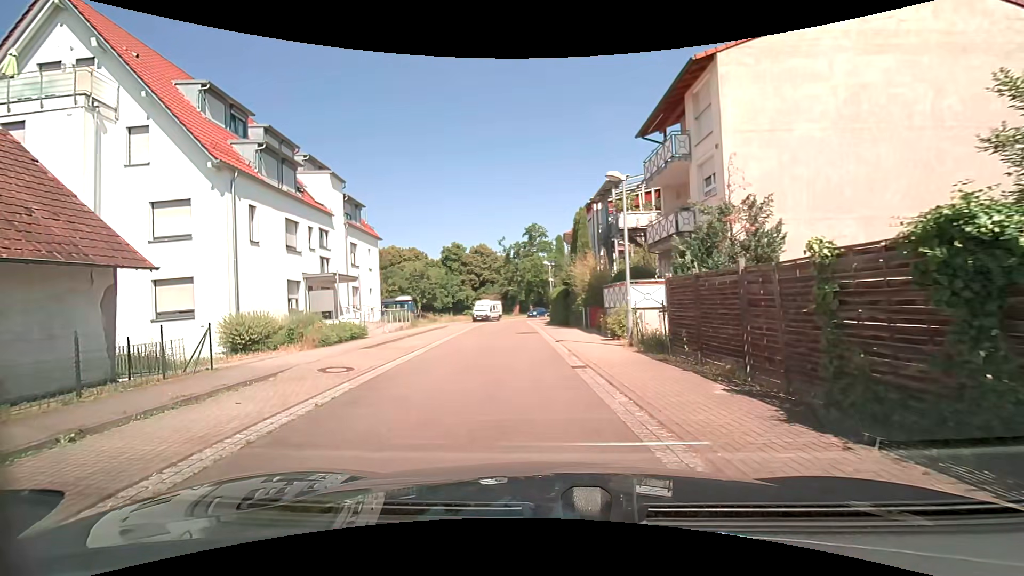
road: residential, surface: asphalt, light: Day
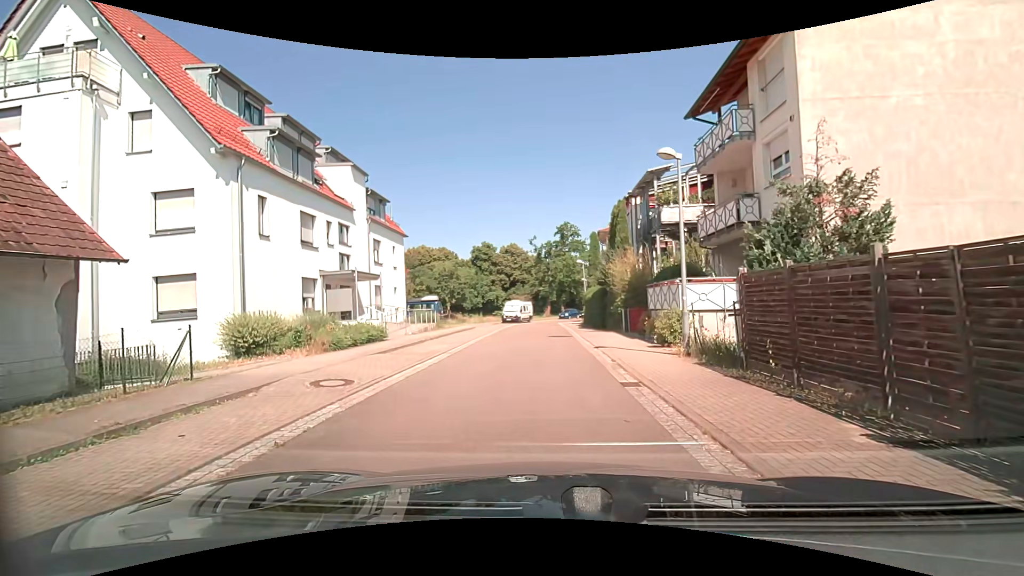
(0.0, +2.2) m; -1°
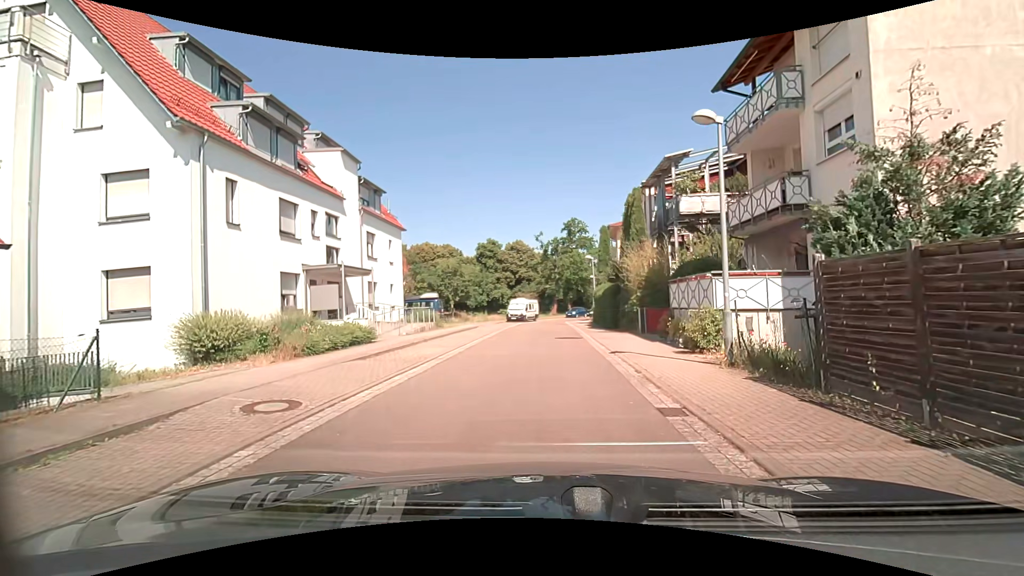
(0.0, +2.3) m; -1°
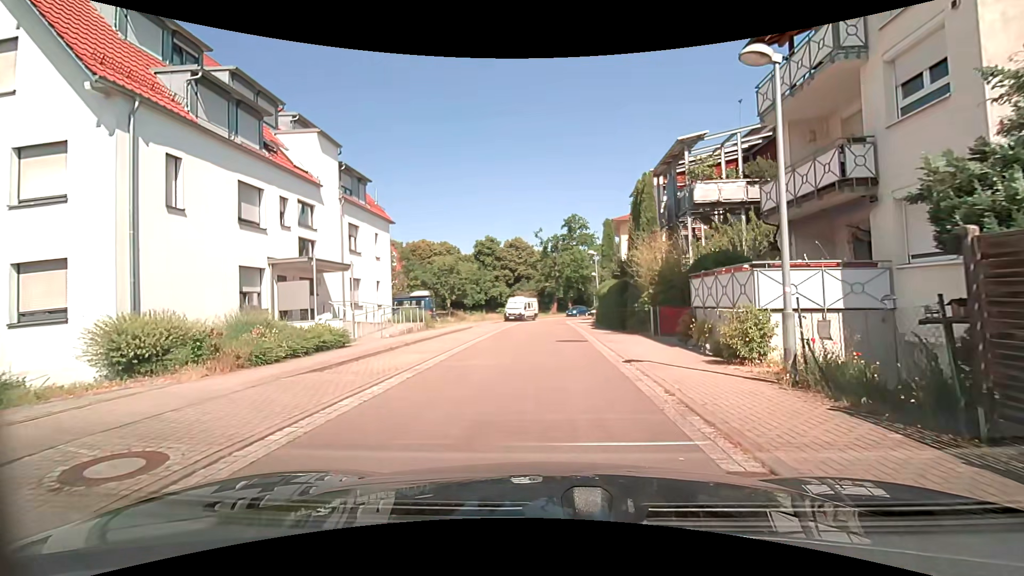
(0.0, +2.5) m; +1°
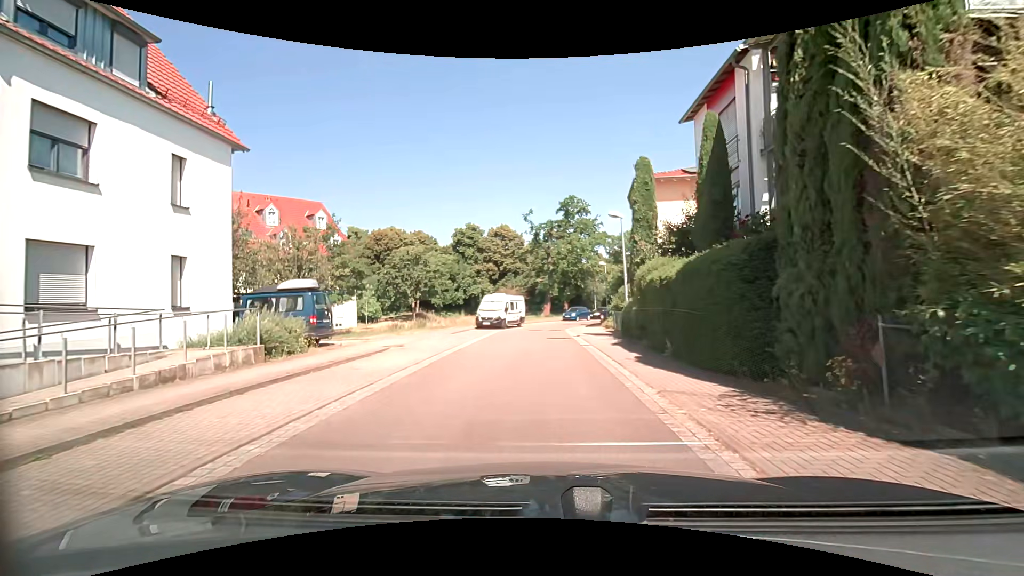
(0.0, +15.6) m; 0°
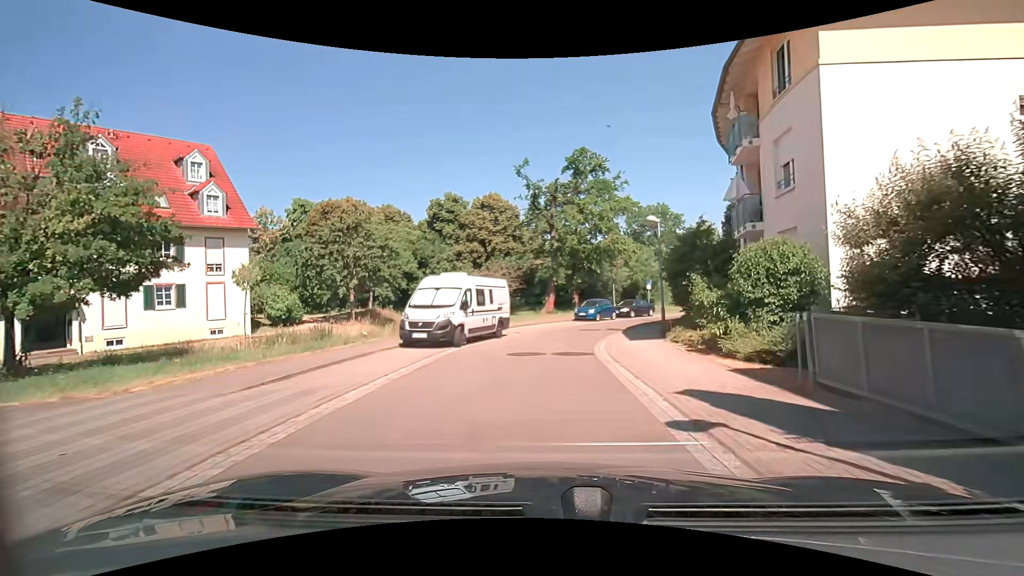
(+0.1, +18.8) m; -1°
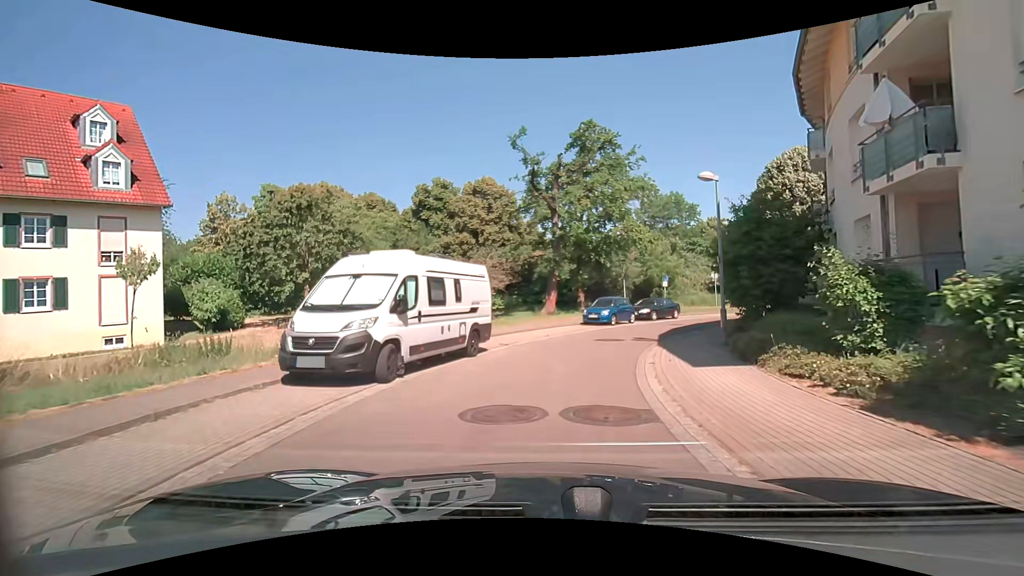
(+0.1, +7.4) m; +1°
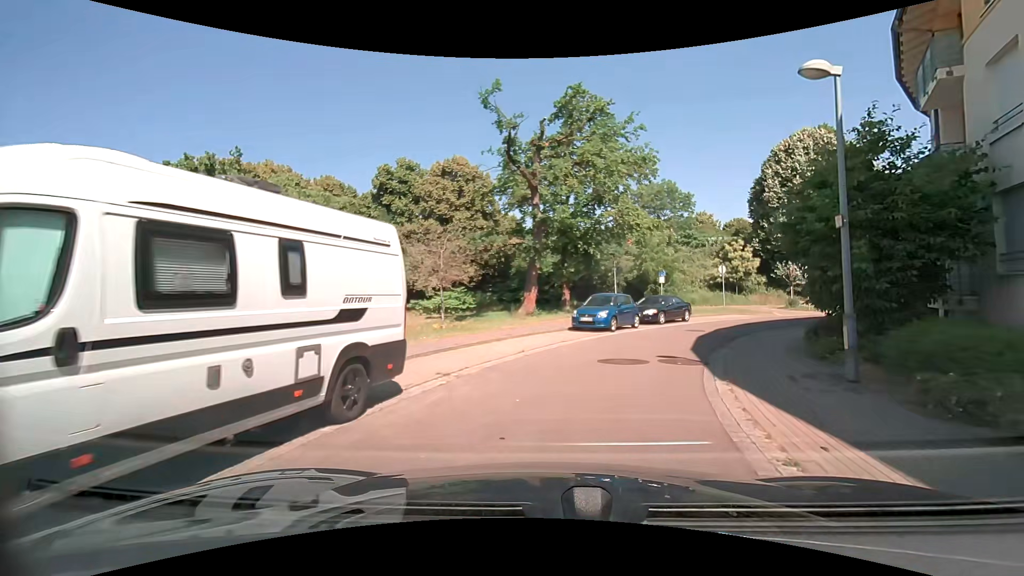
(+0.1, +7.0) m; +2°
